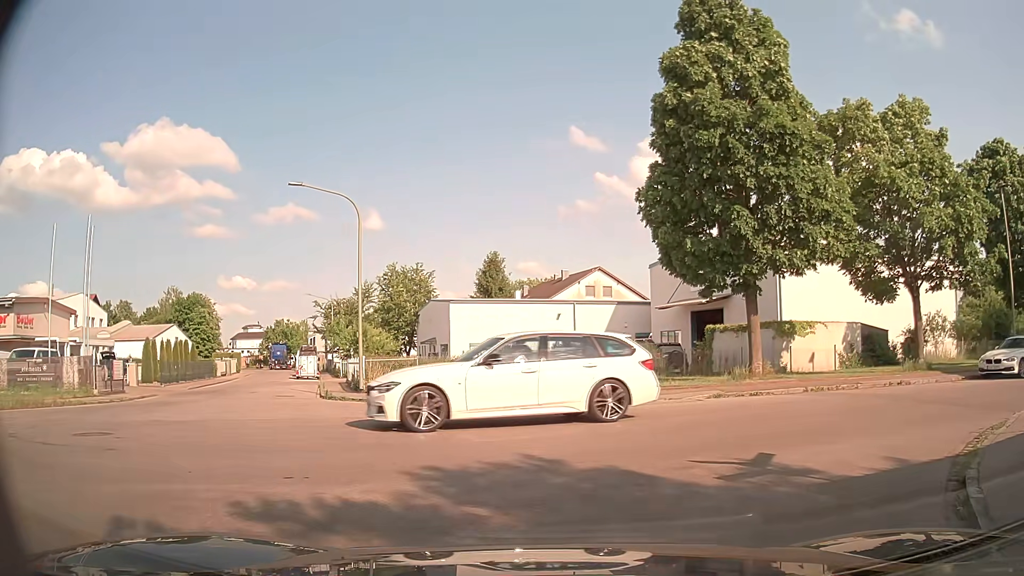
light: Day
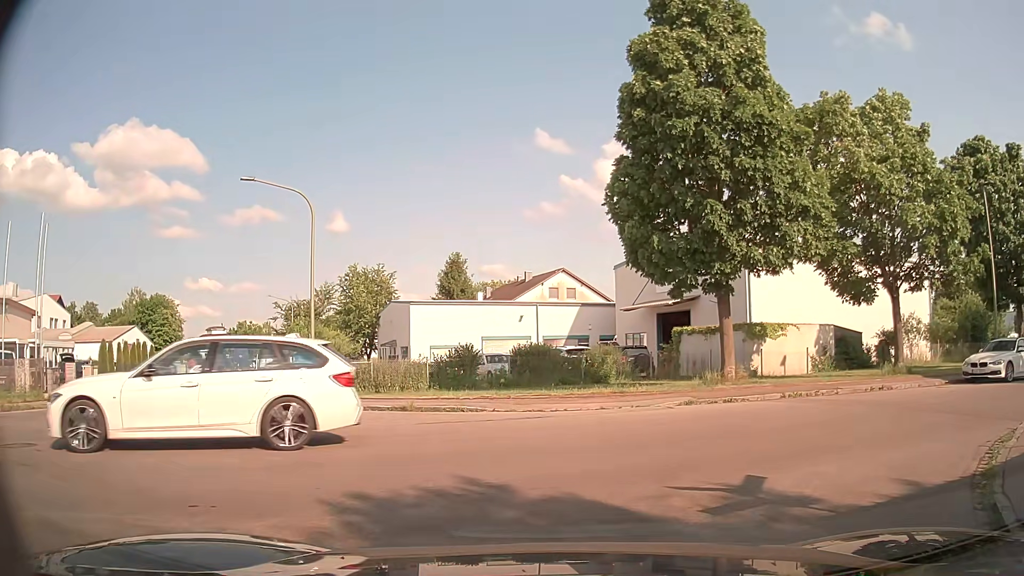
(+0.1, +1.1) m; +5°
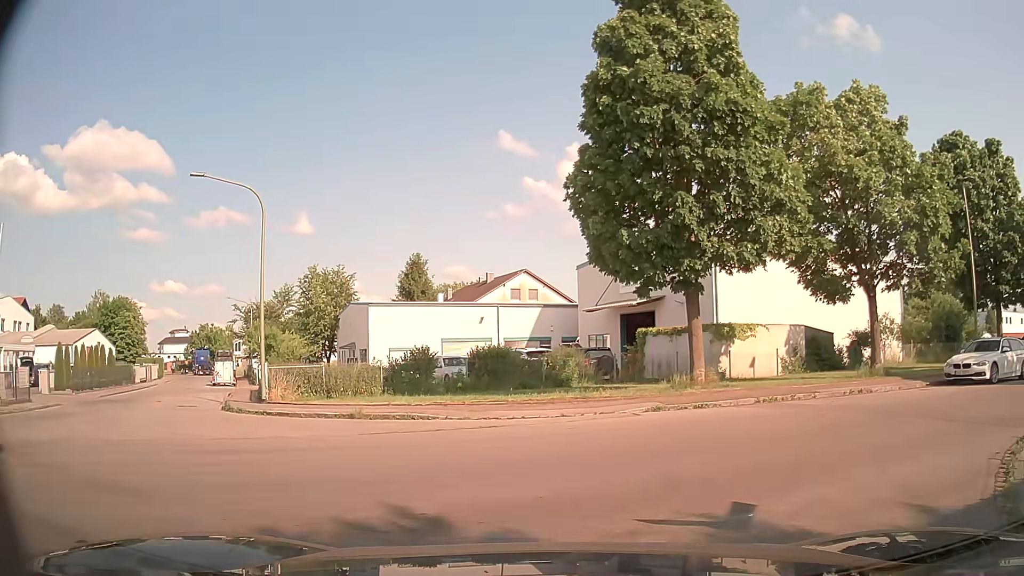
(0.0, +1.1) m; +3°
